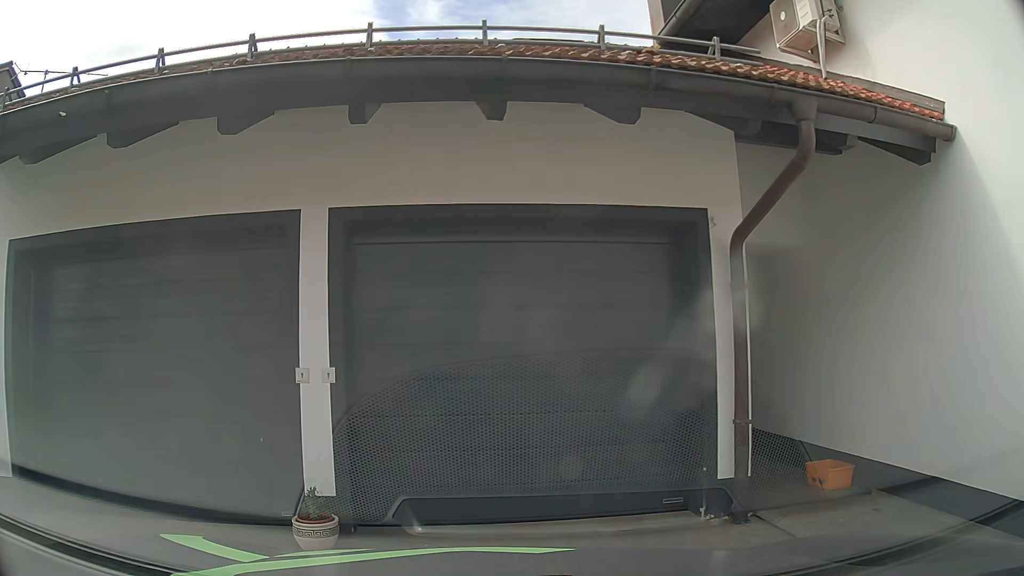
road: residential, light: Day
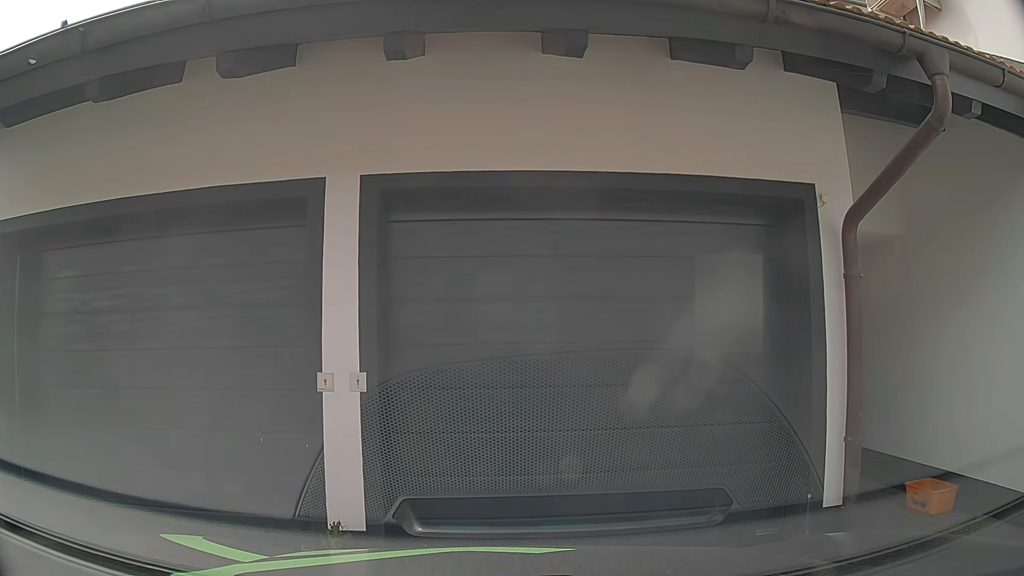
(0.0, +0.8) m; 0°
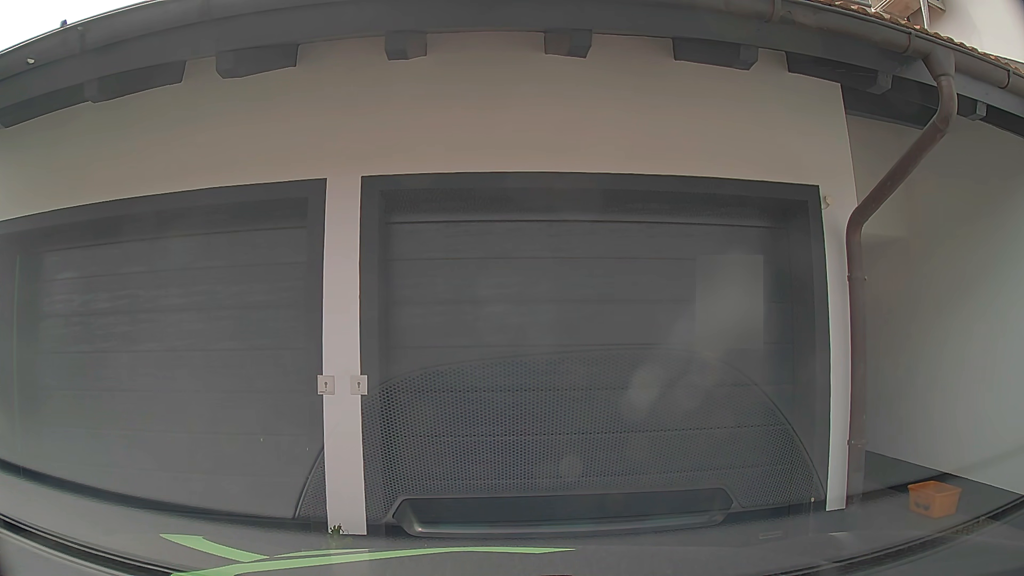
(0.0, +0.1) m; 0°
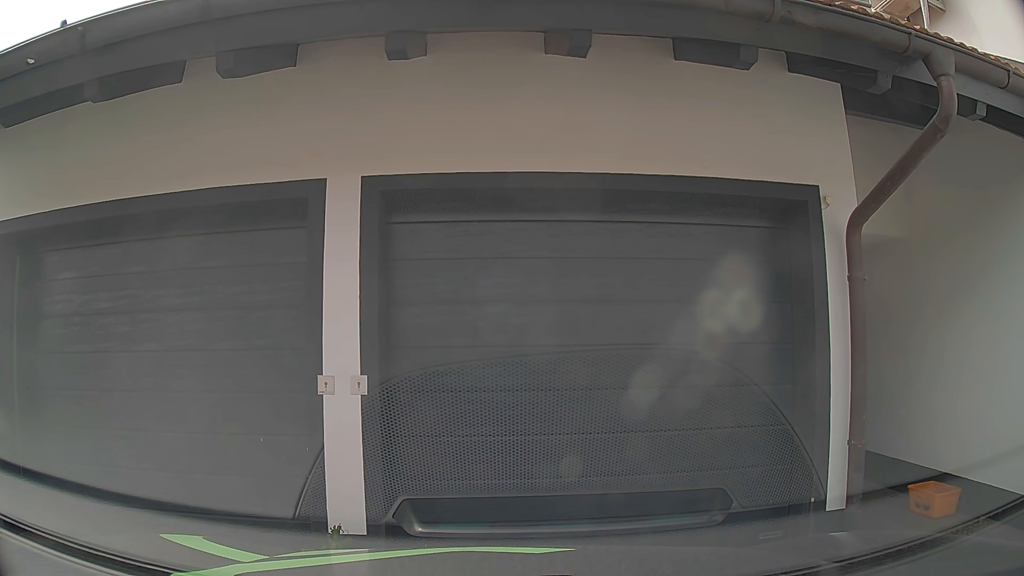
(0.0, 0.0) m; 0°
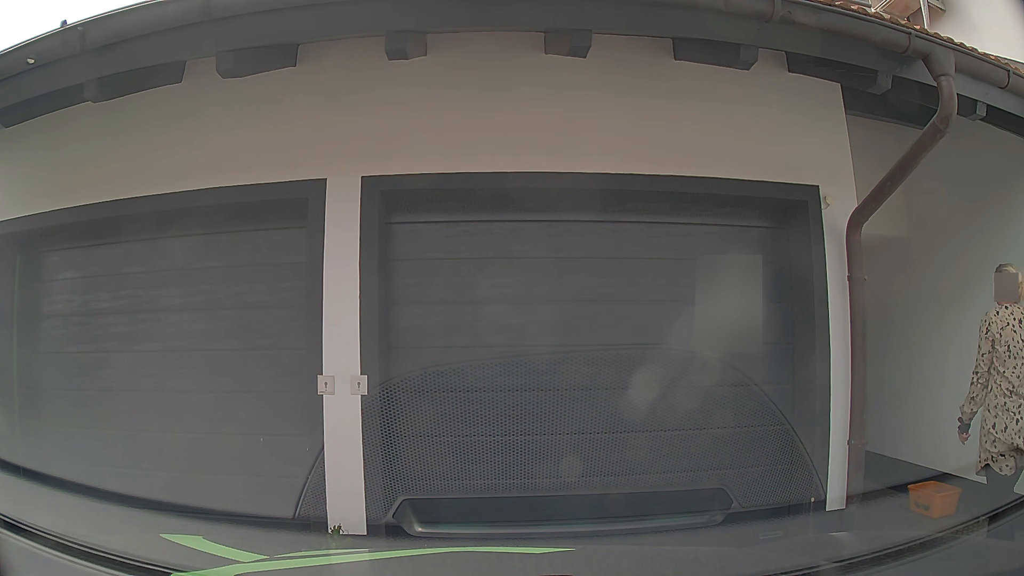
(0.0, 0.0) m; 0°
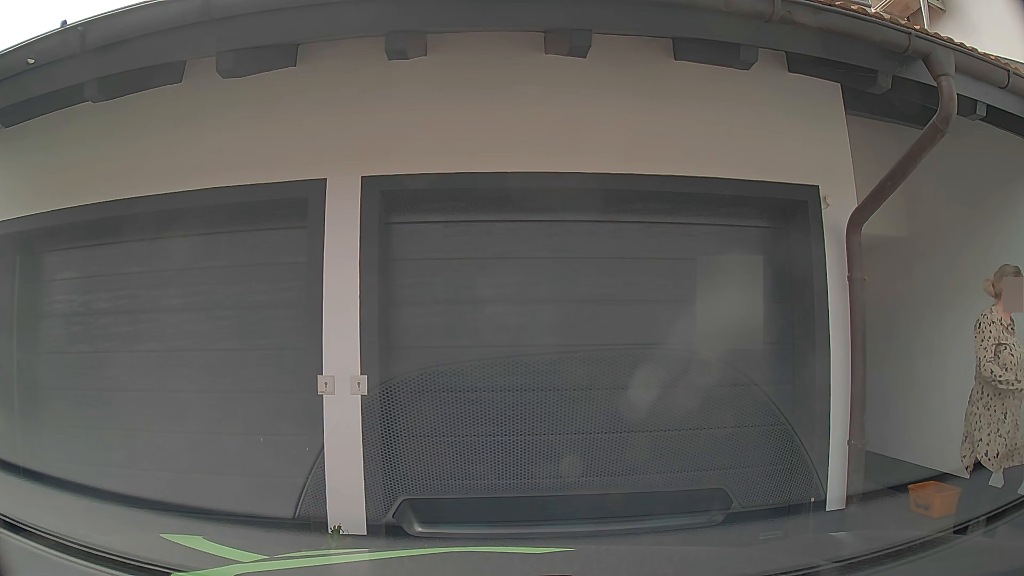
(0.0, 0.0) m; 0°
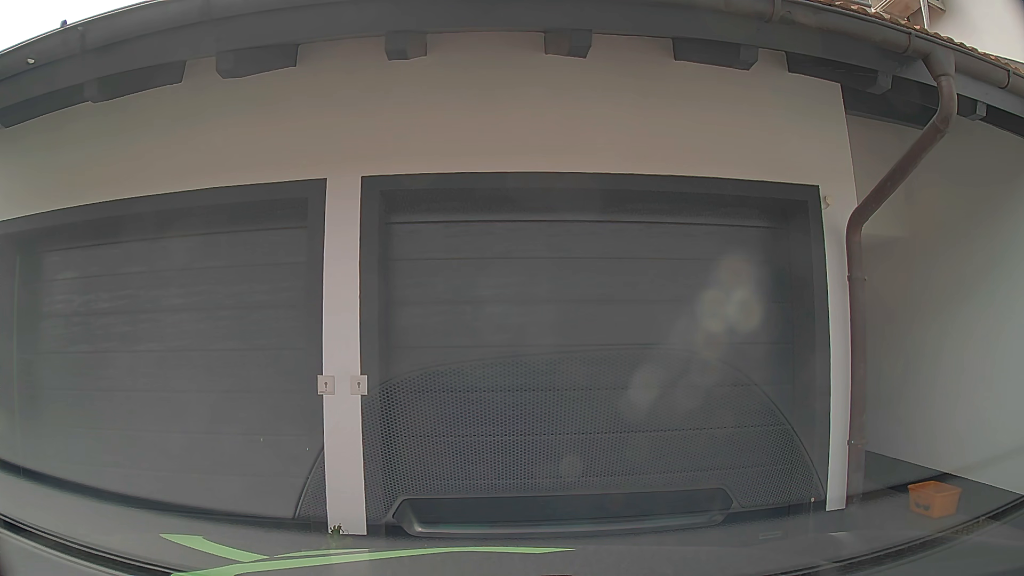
(0.0, 0.0) m; 0°
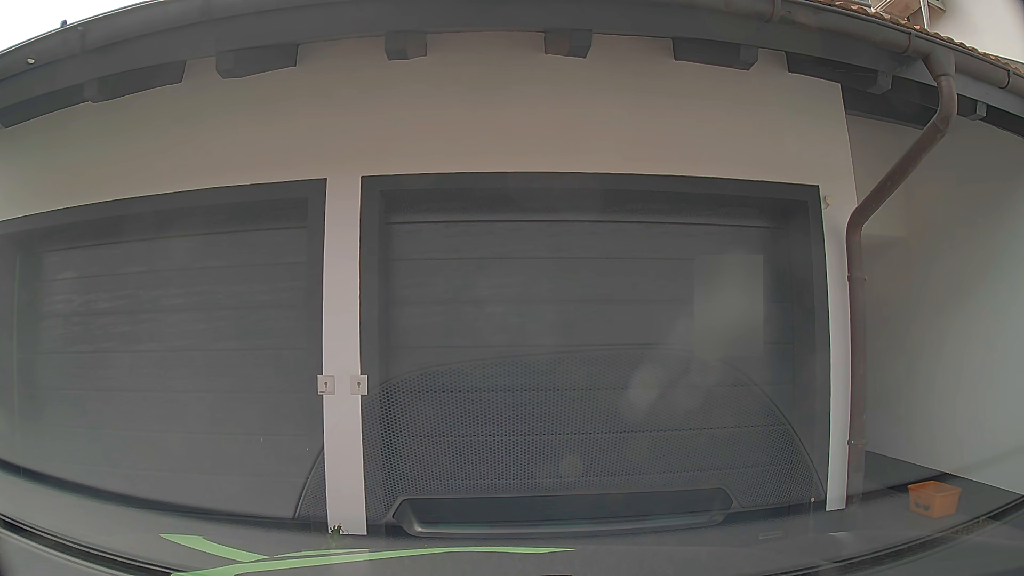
(0.0, 0.0) m; 0°
